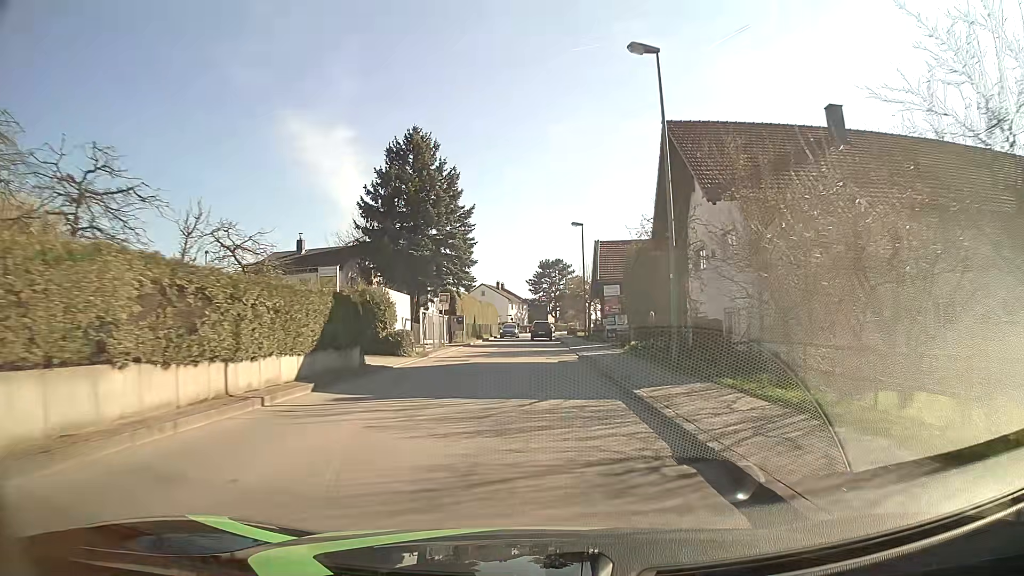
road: unclassified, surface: asphalt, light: Day
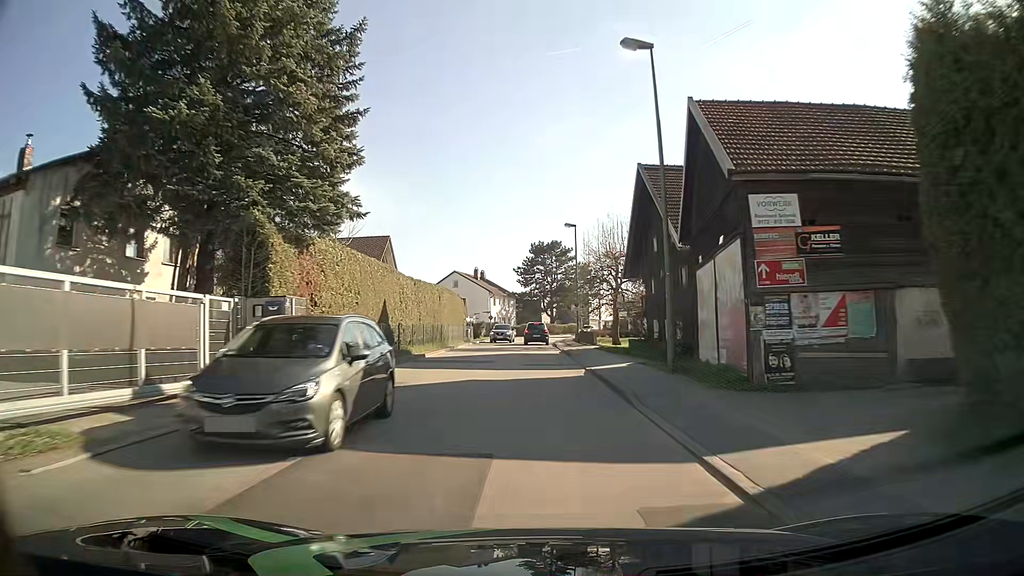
(-0.1, +31.2) m; +1°
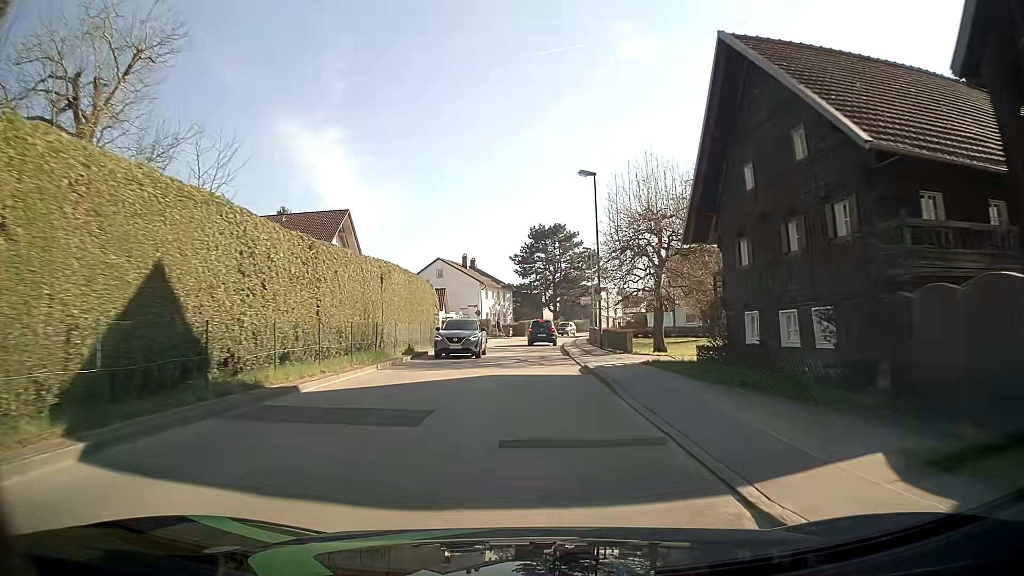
(-0.1, +15.5) m; 0°
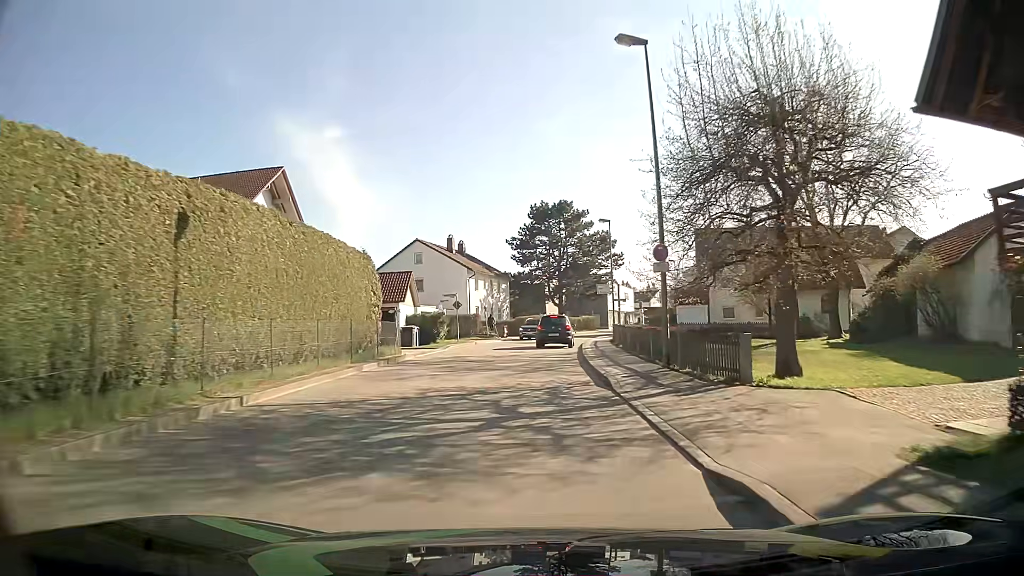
(0.0, +15.0) m; -1°
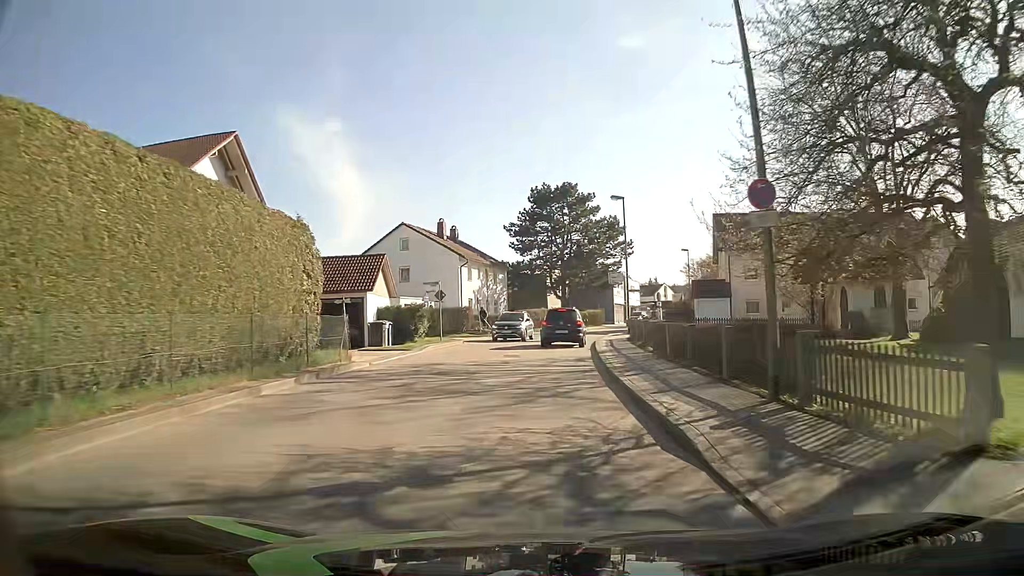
(+0.1, +6.9) m; +1°
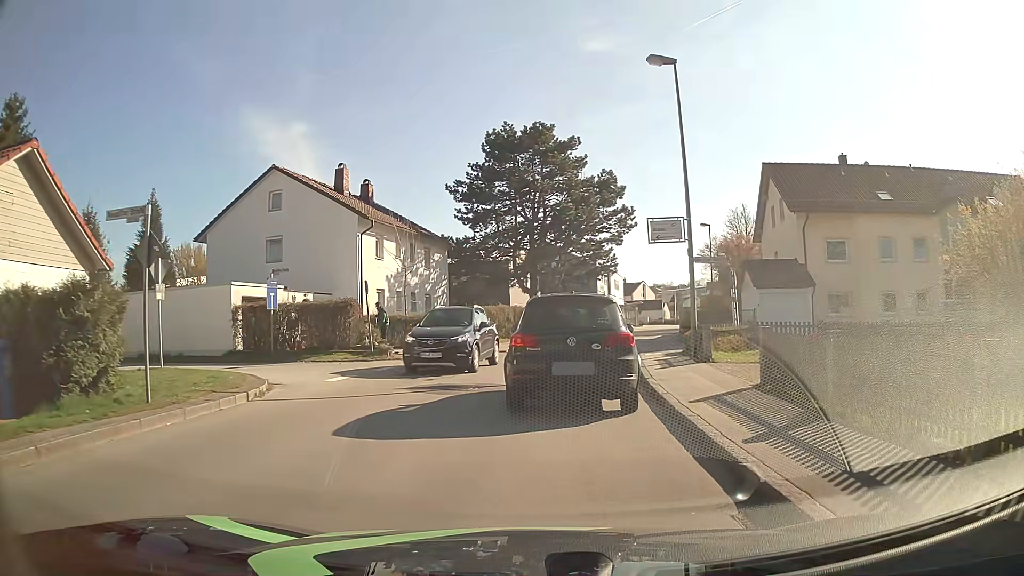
(+0.5, +21.5) m; +3°
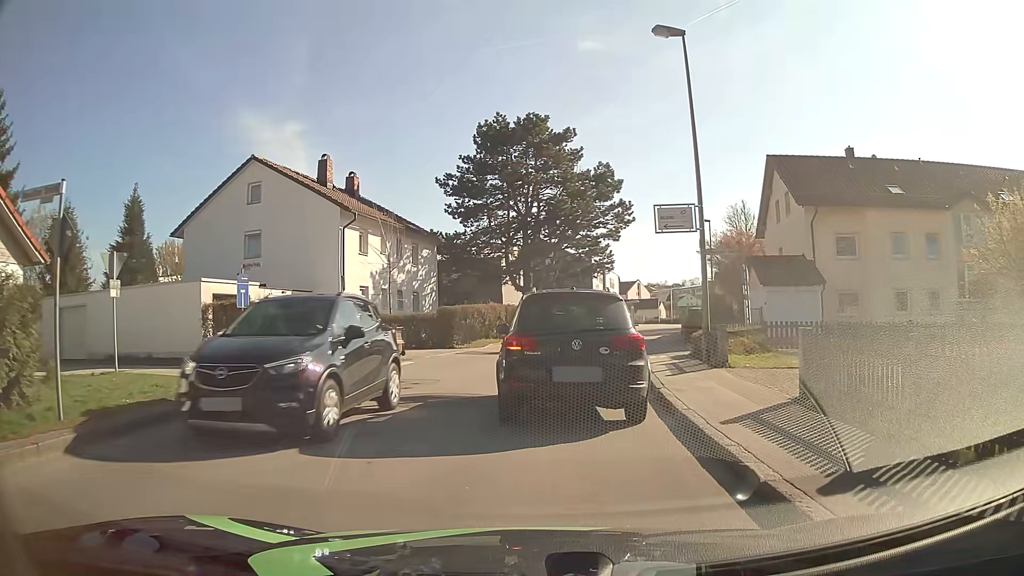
(0.0, +1.8) m; -2°
